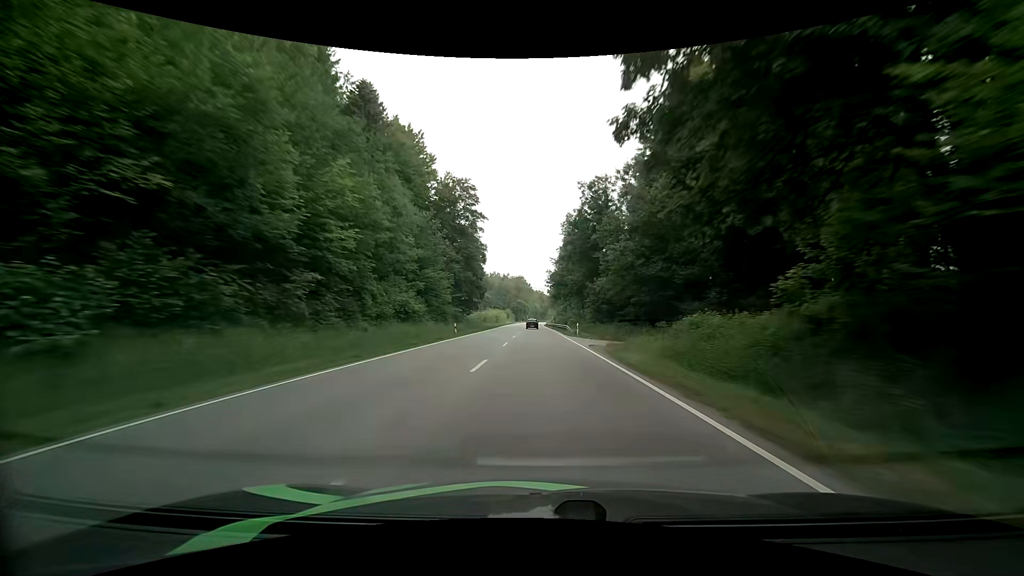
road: primary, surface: asphalt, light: Day
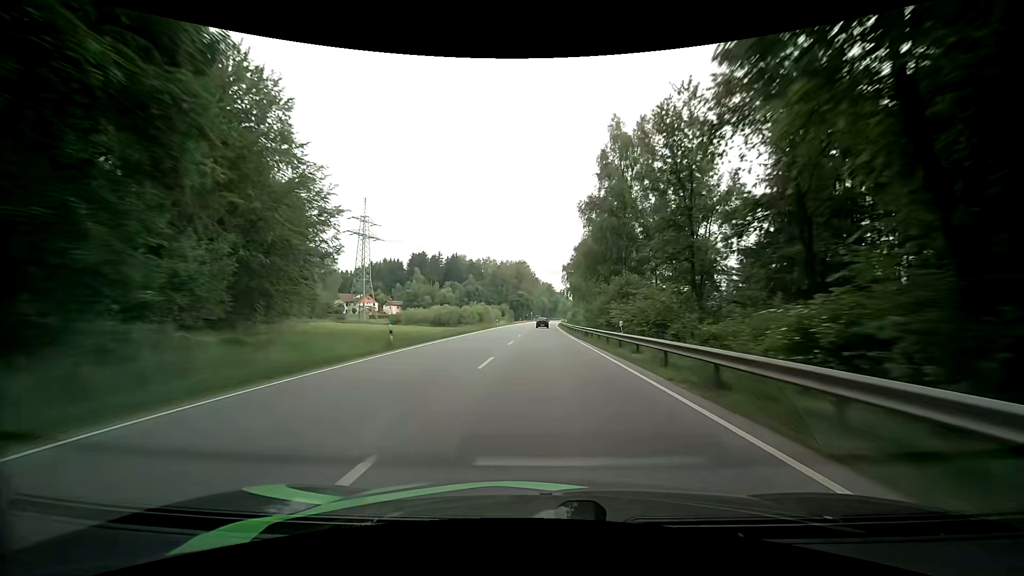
(-0.1, +71.9) m; -1°
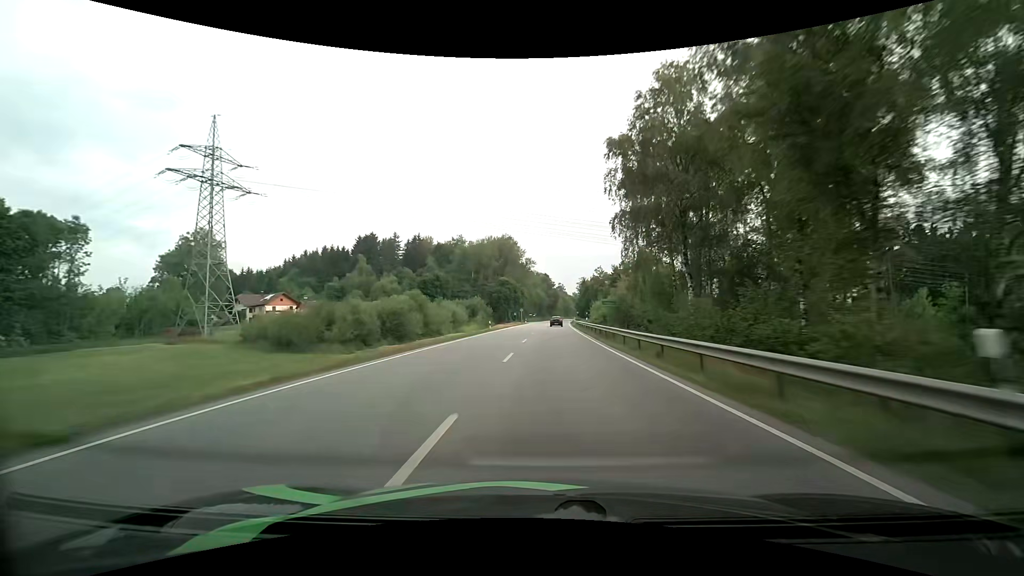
(+0.5, +69.9) m; +1°
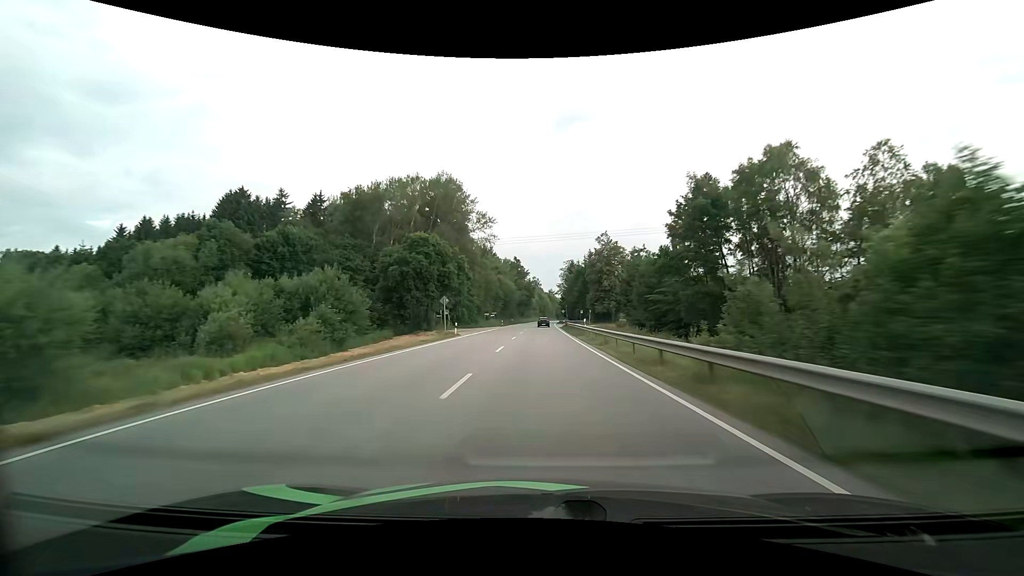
(+2.1, +66.5) m; +3°
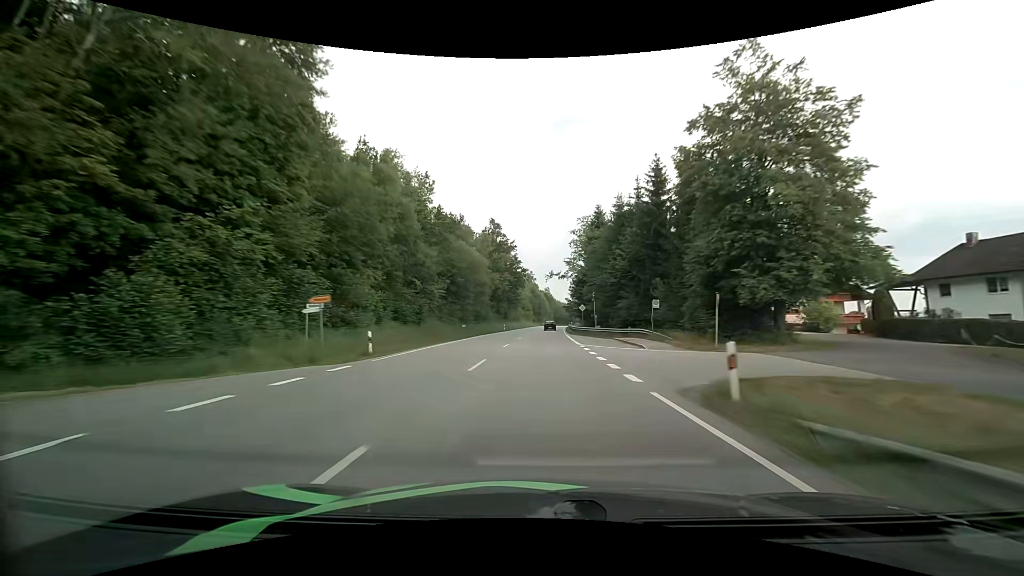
(+0.3, +67.1) m; +1°
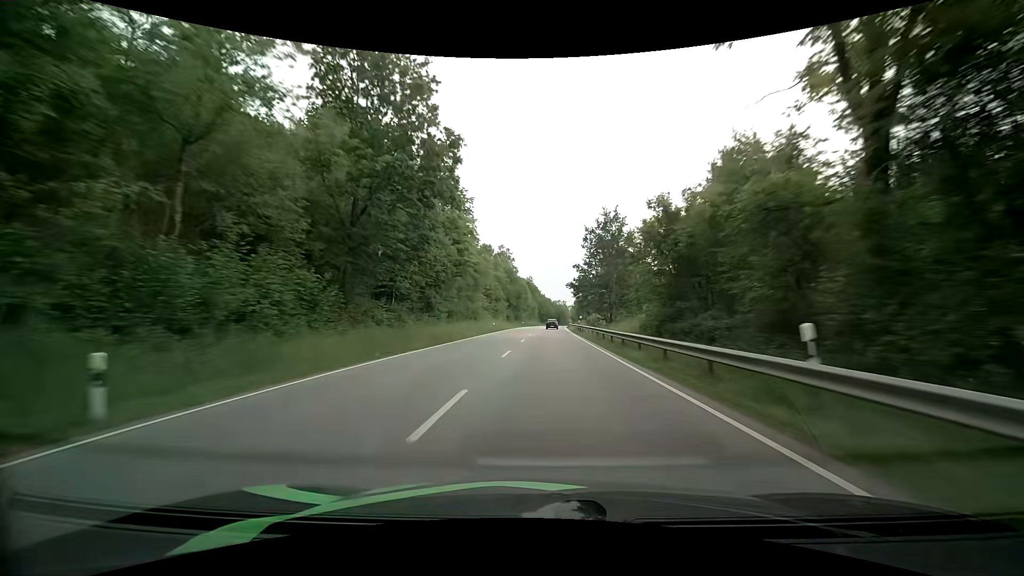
(+0.8, +67.9) m; +2°
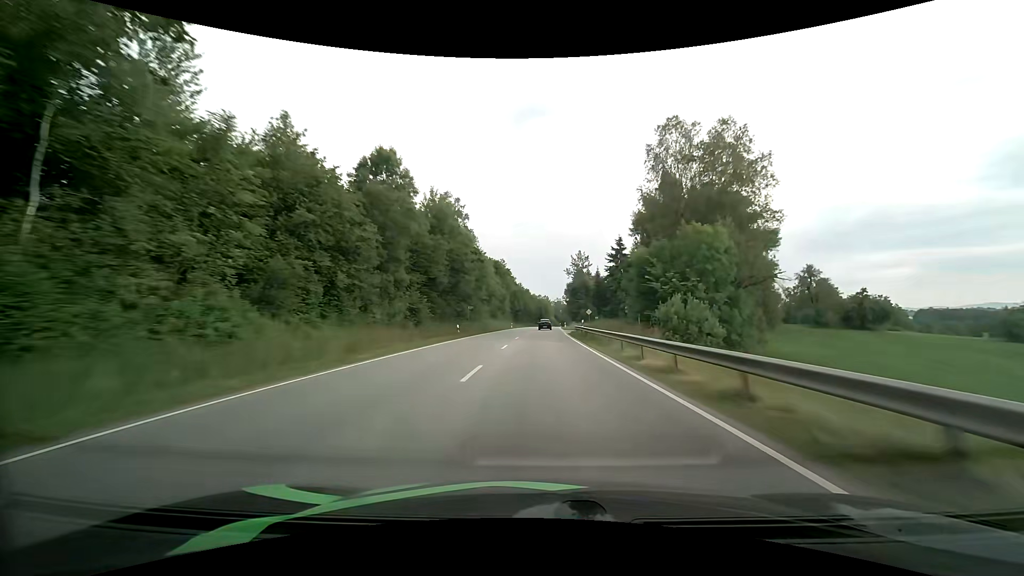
(+1.7, +66.8) m; +3°
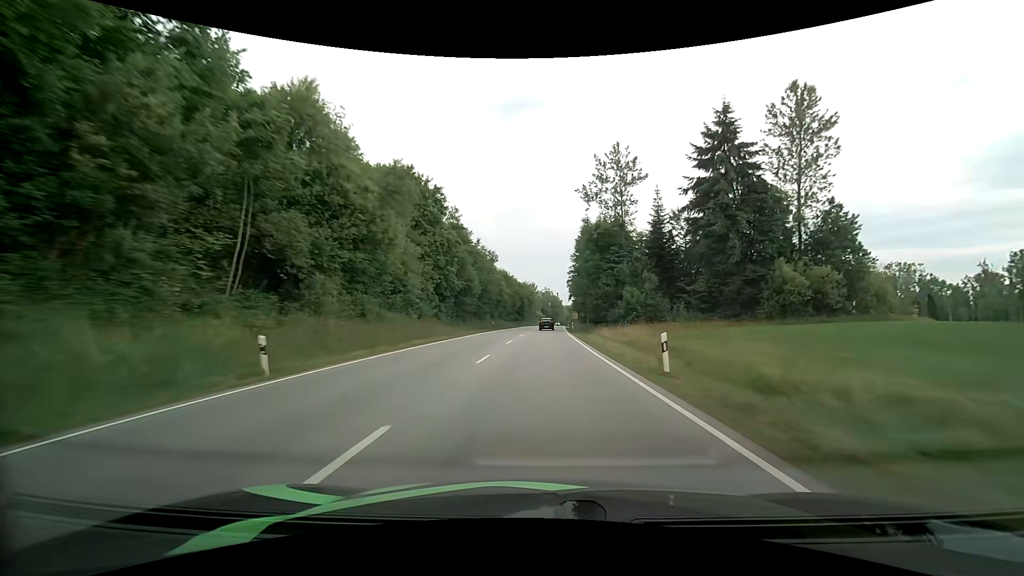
(+1.3, +80.0) m; +2°
(0, +10) (0, +20) (0, +30) (0, +40) (+1, +50) (+1, +60) (+1, +70) (+2, +80) (+2, +90) (+3, +100) m
